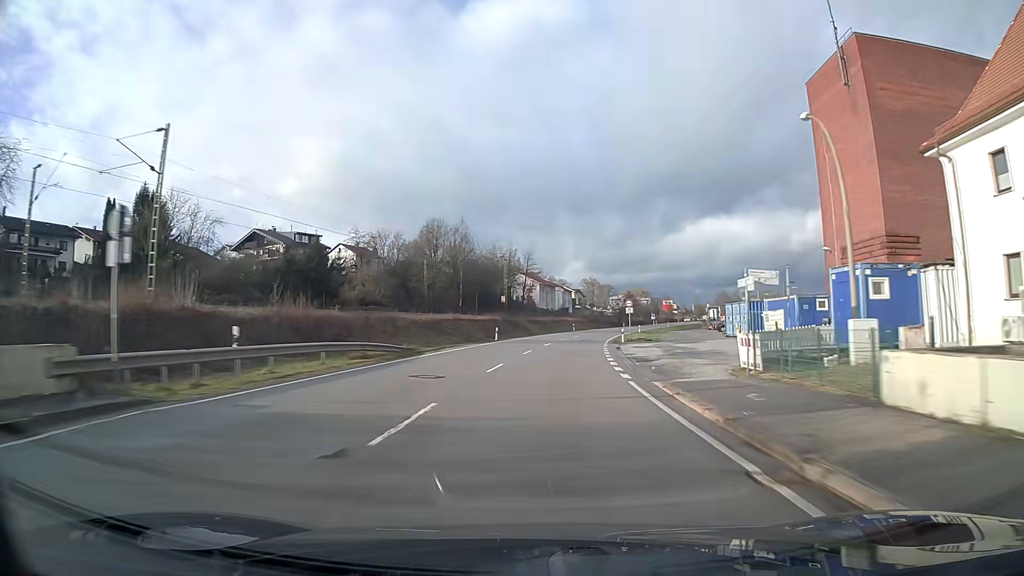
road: primary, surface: asphalt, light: Day
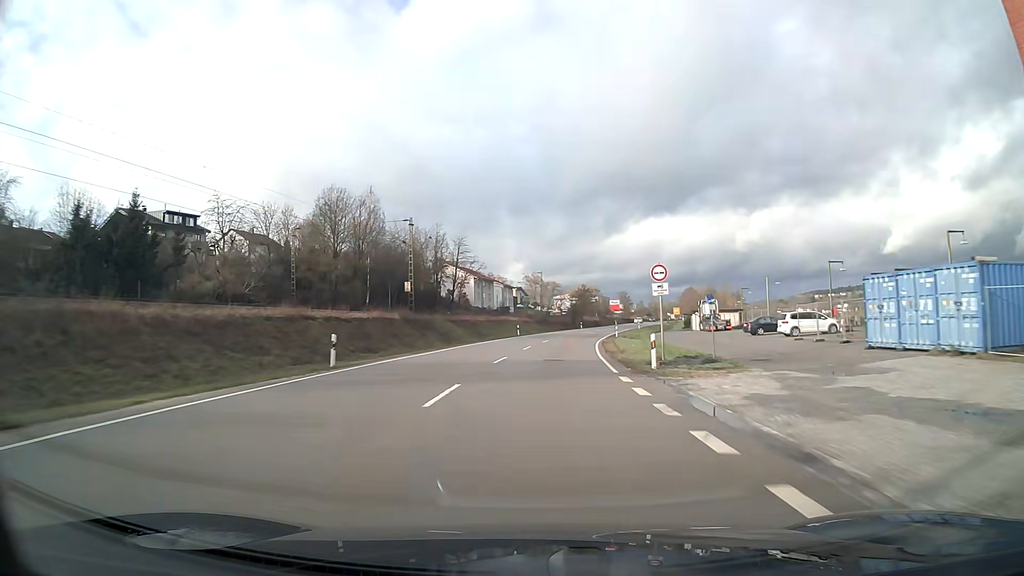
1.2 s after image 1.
(+1.4, +32.8) m; +5°
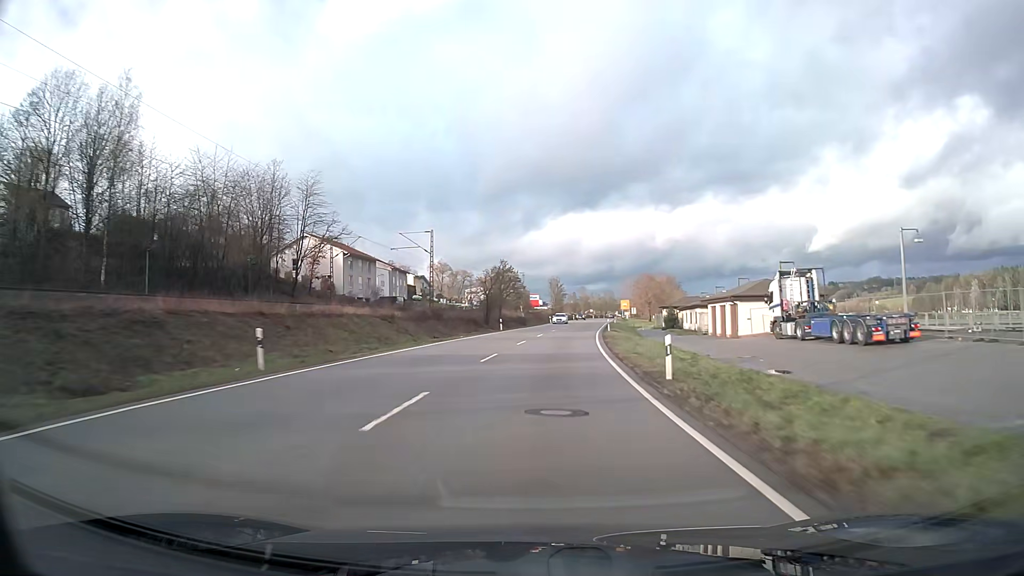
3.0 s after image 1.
(+3.1, +50.9) m; +7°
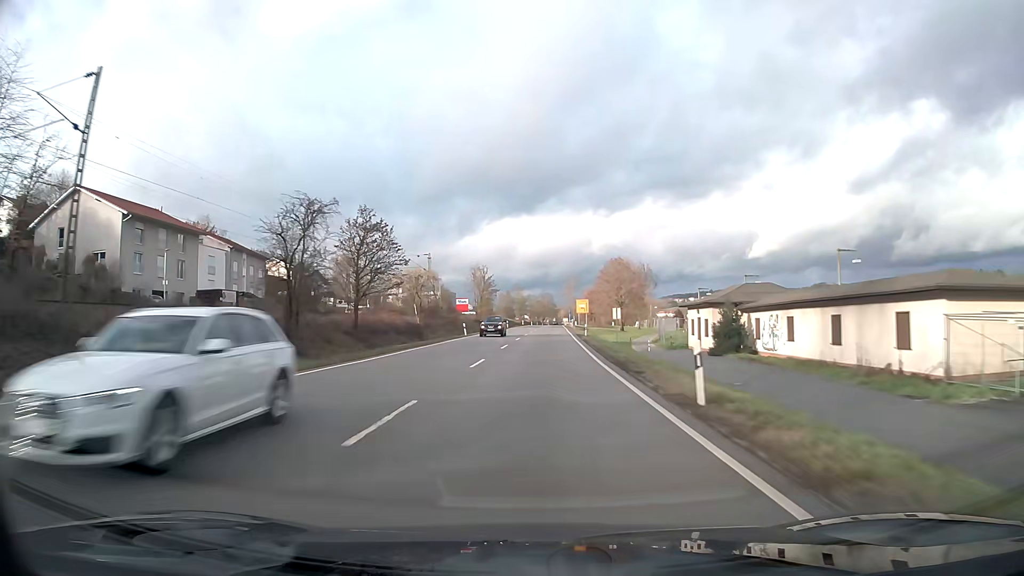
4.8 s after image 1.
(+2.6, +48.4) m; +5°
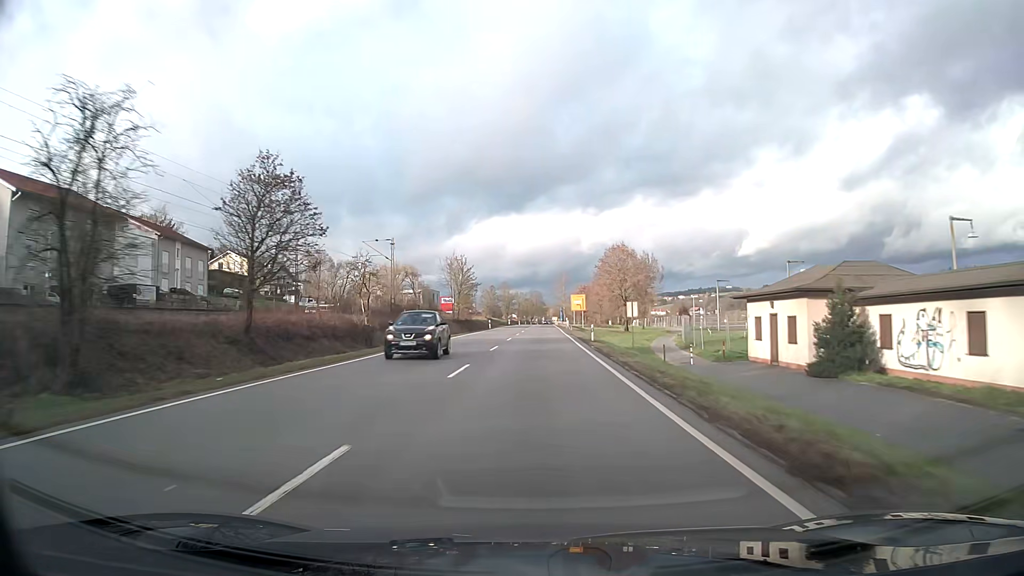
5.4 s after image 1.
(+0.1, +15.9) m; +1°
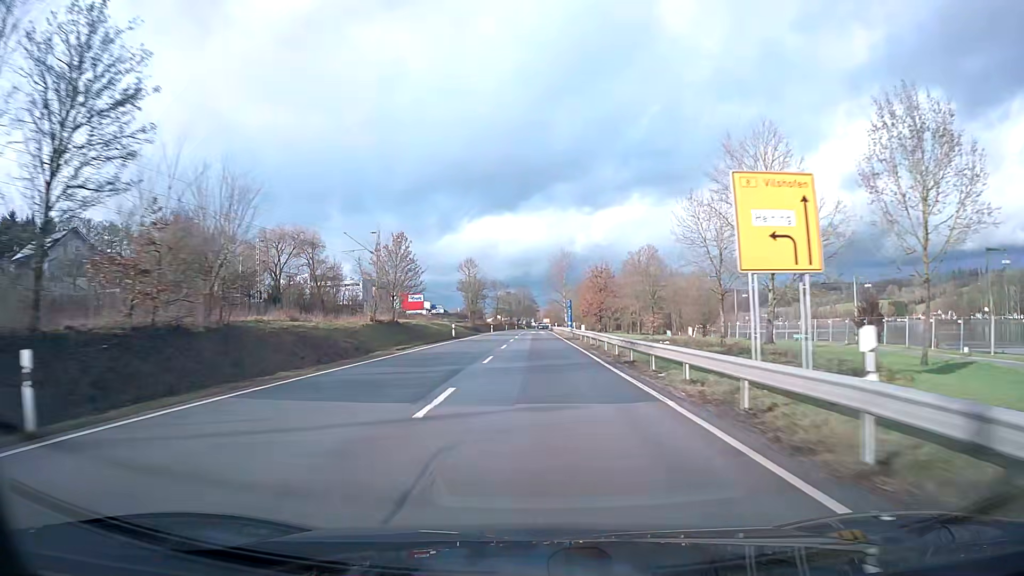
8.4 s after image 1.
(+0.8, +77.9) m; +1°
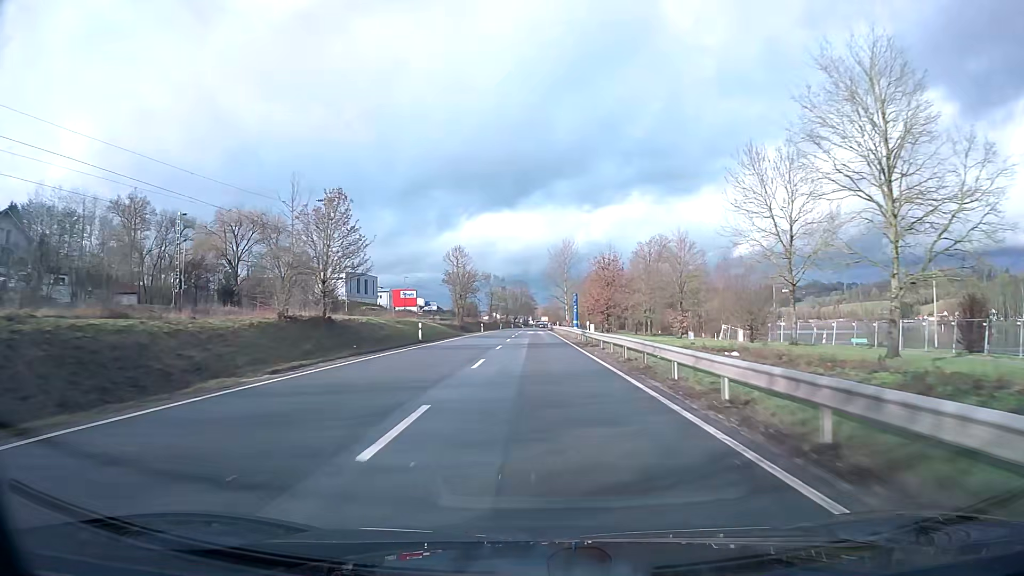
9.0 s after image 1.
(0.0, +15.2) m; 0°
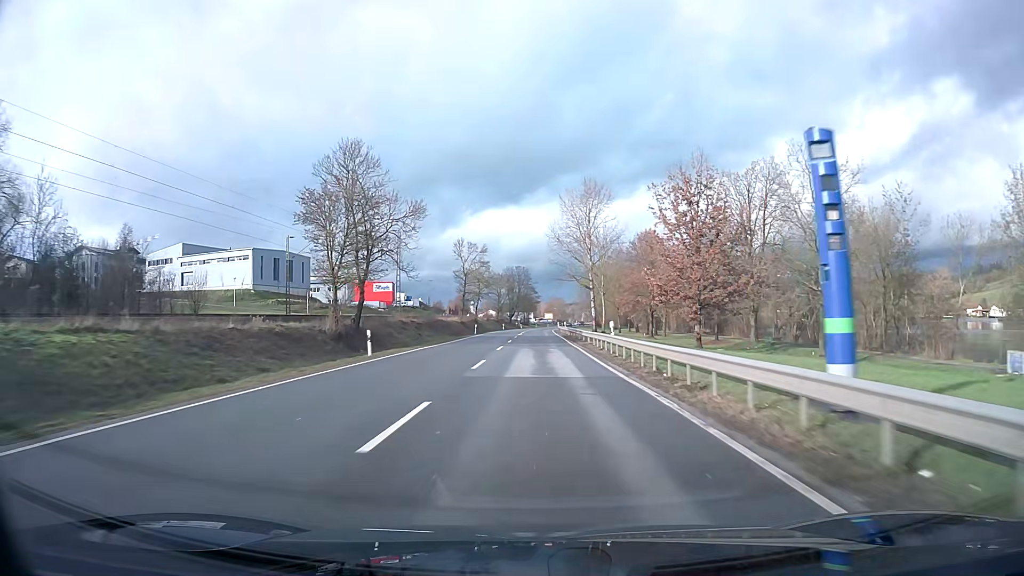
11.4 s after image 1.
(0.0, +59.8) m; 0°
(0, +10) (0, +20) (0, +30) (0, +40) (0, +50) (0, +60) (0, +70) (+1, +80) (+1, +90) (+1, +100) m
